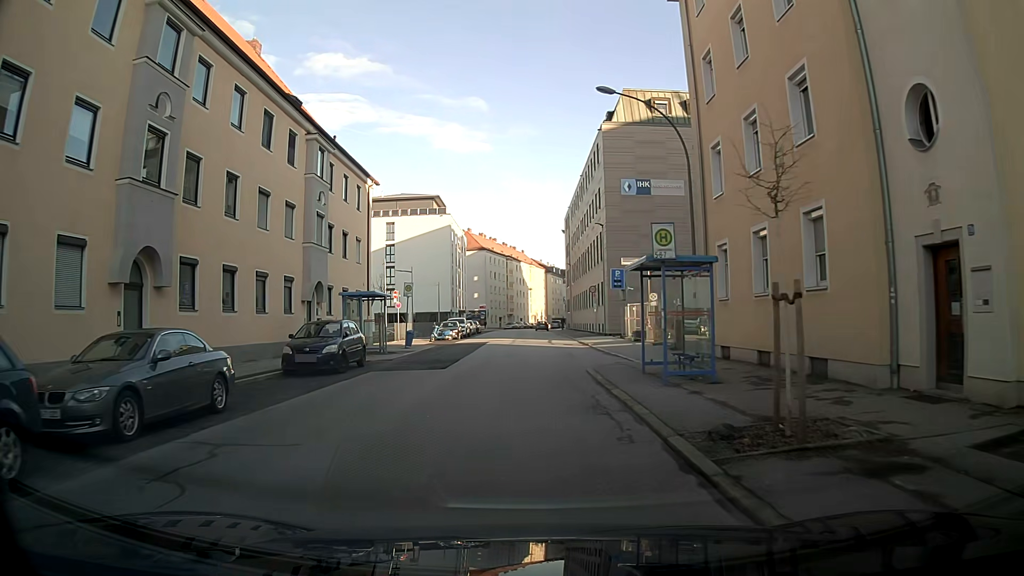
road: tertiary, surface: asphalt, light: Day
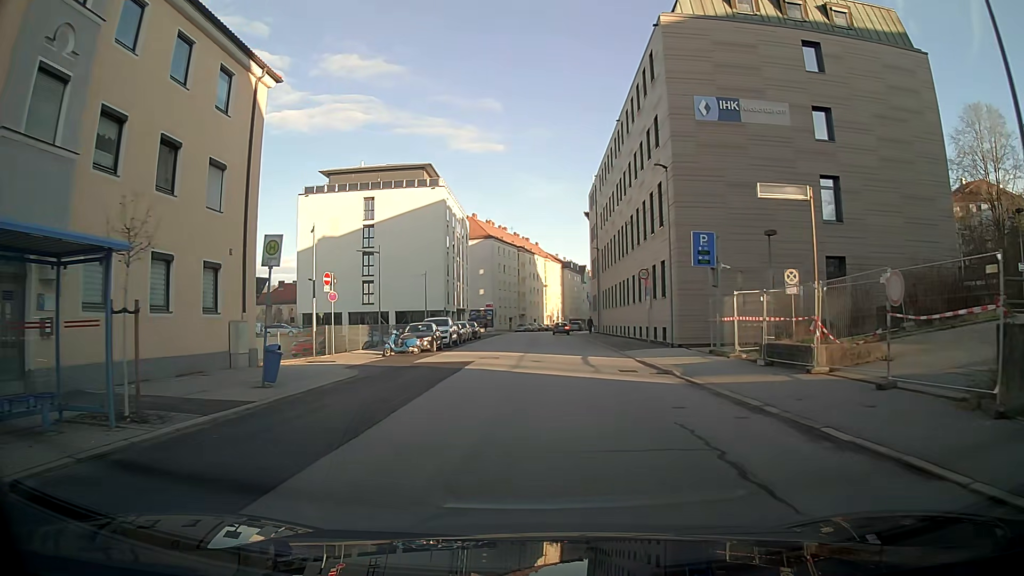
(-0.3, +19.5) m; -1°
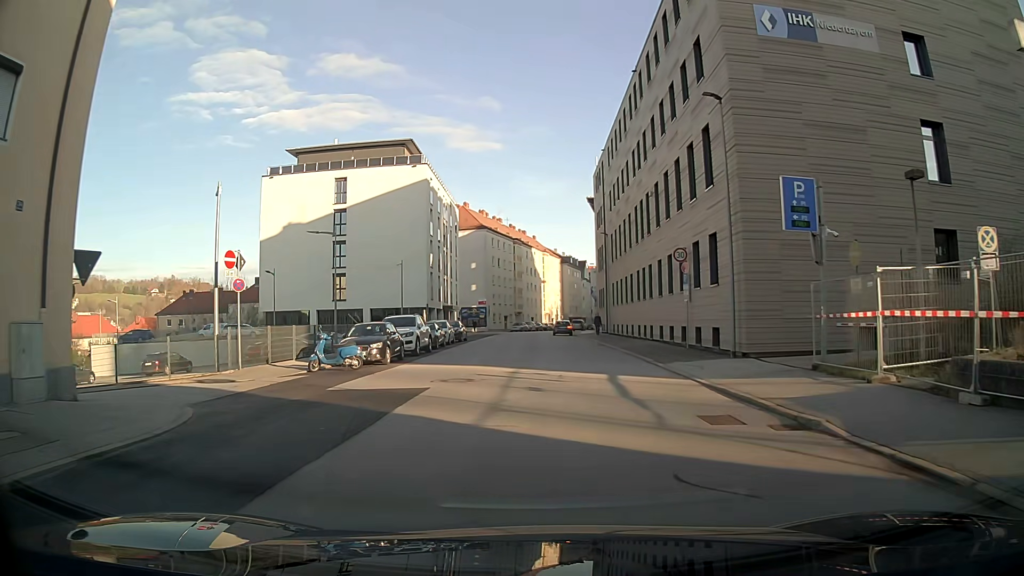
(0.0, +9.8) m; 0°
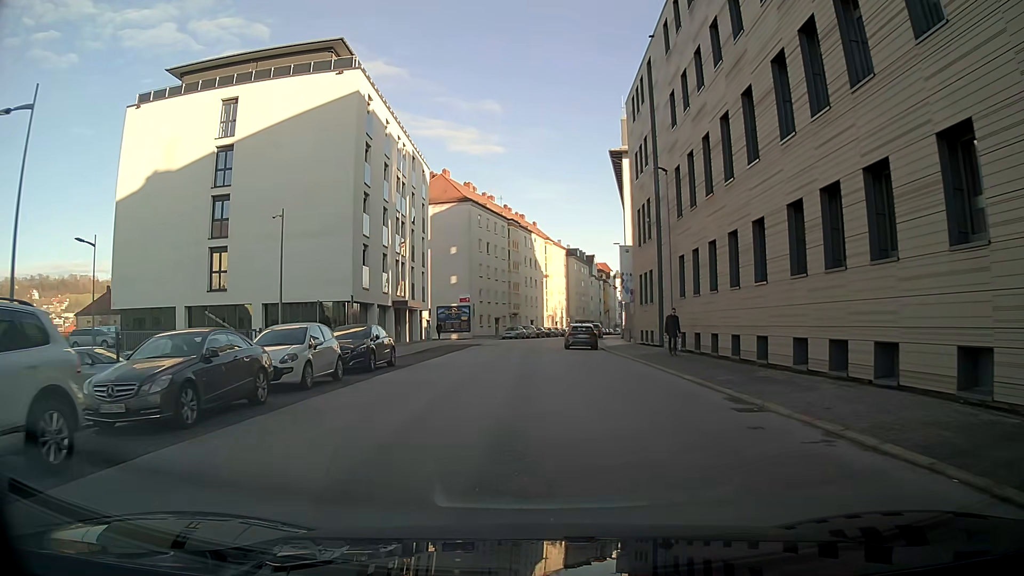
(-0.1, +24.7) m; 0°
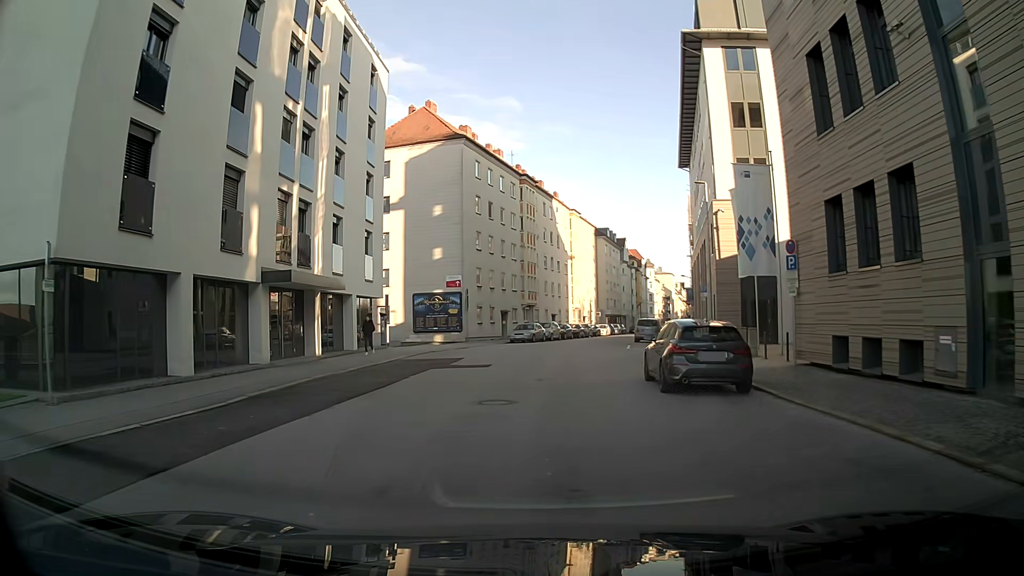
(-0.3, +24.4) m; -1°
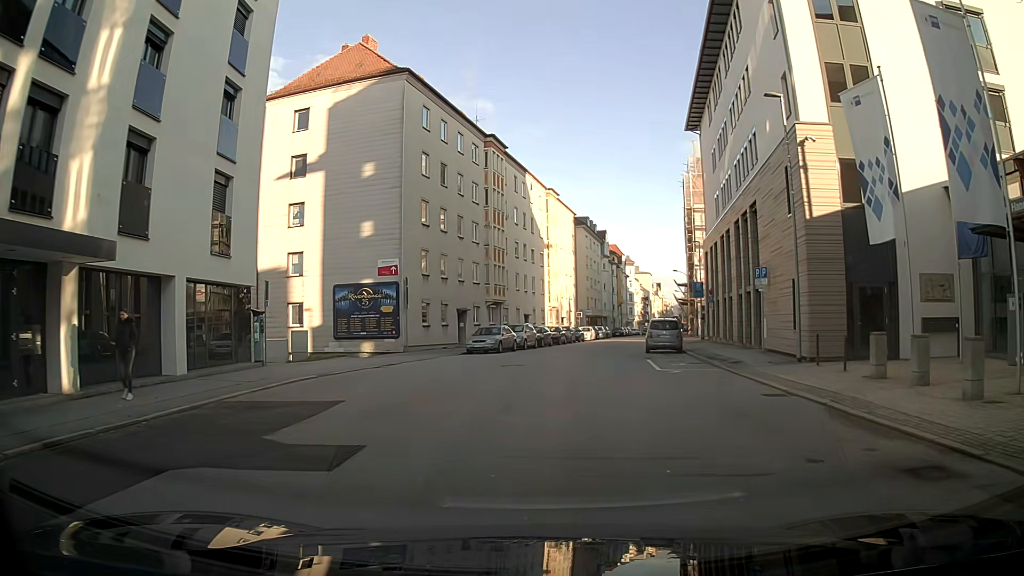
(+0.1, +14.1) m; +2°
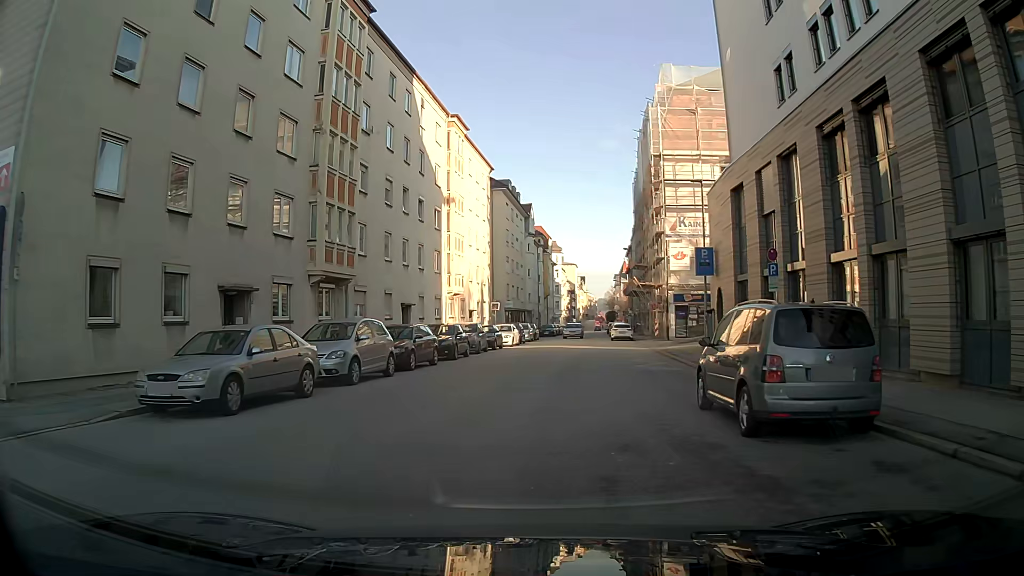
(+1.5, +23.8) m; +8°
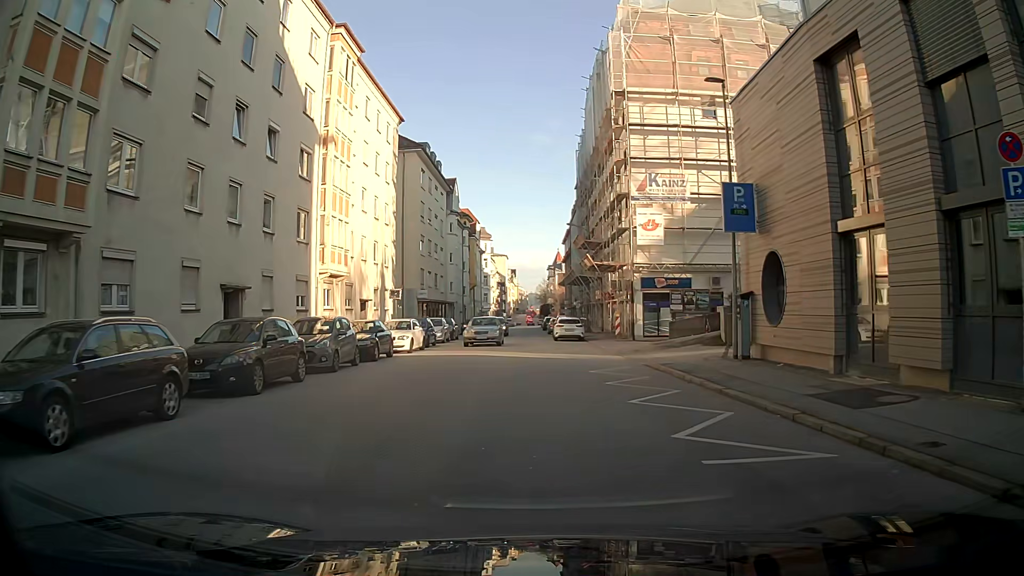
(+0.6, +14.1) m; +4°
(0, +10) (+1, +20) (0, +30) (0, +40) (0, +50) (0, +60) (+1, +70) (+1, +80) (+1, +90) (+1, +100) m
